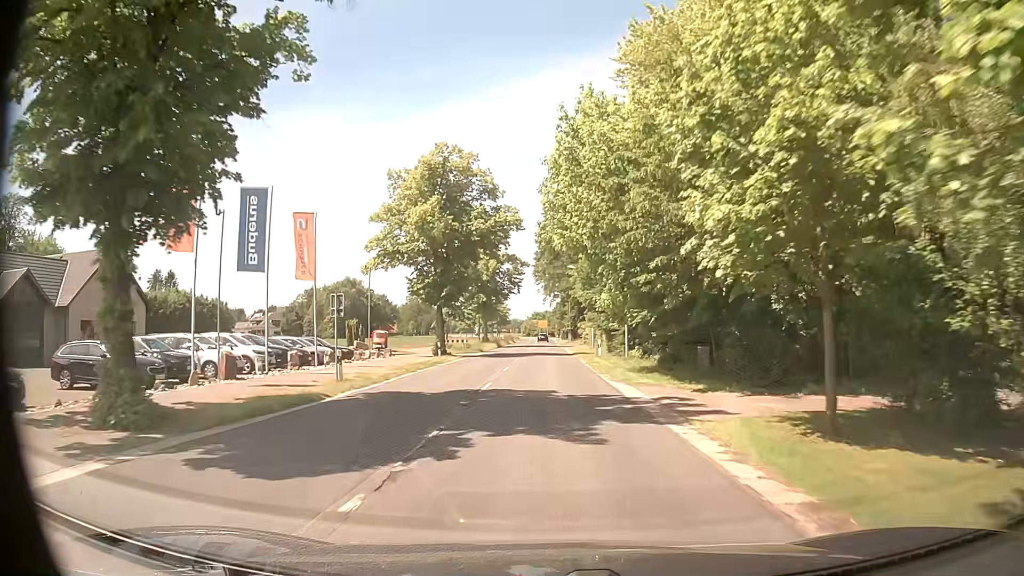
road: secondary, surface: asphalt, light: Day
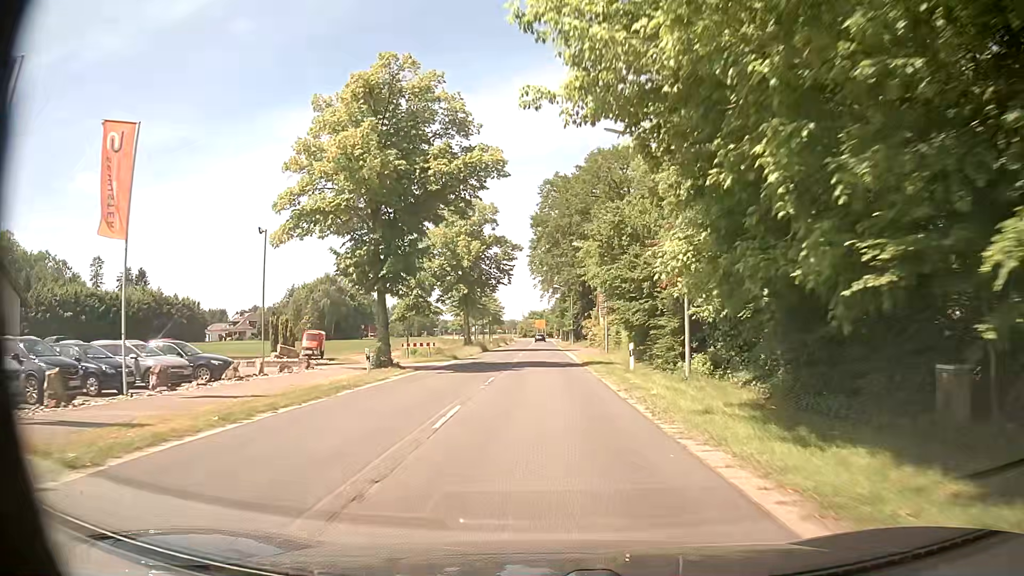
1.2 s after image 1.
(-0.1, +15.3) m; 0°
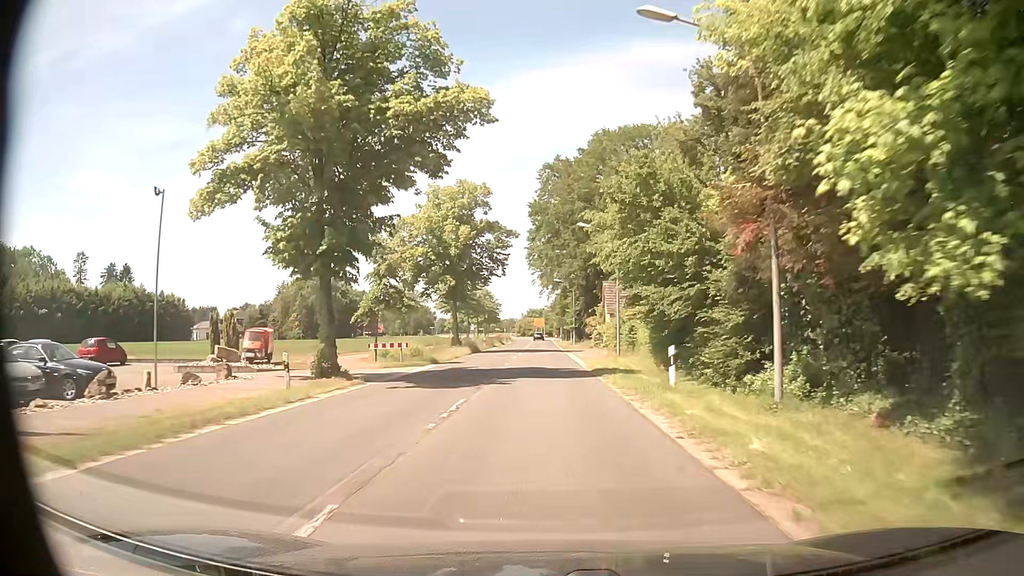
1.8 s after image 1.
(0.0, +7.6) m; 0°
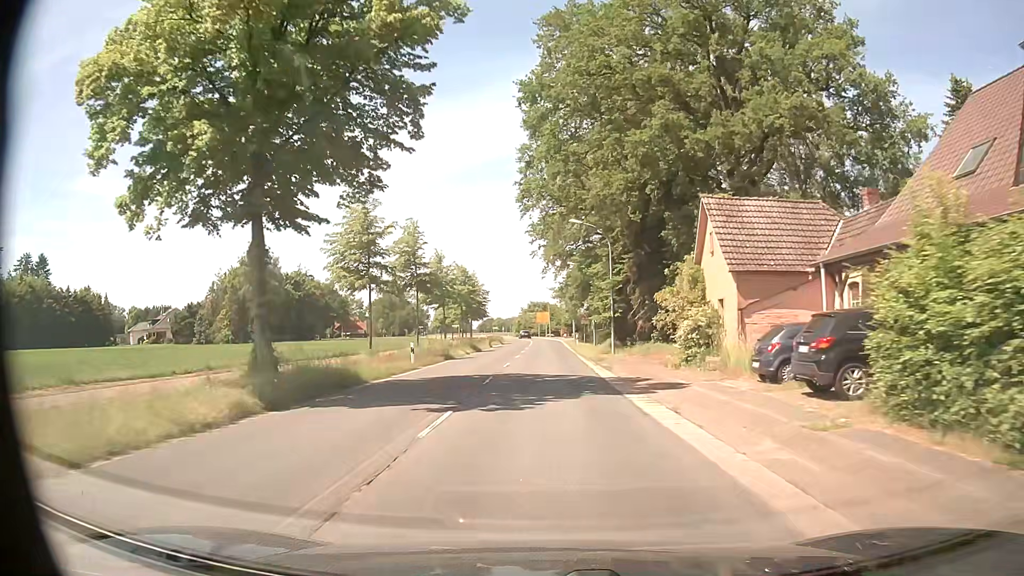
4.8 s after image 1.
(-0.2, +38.3) m; 0°
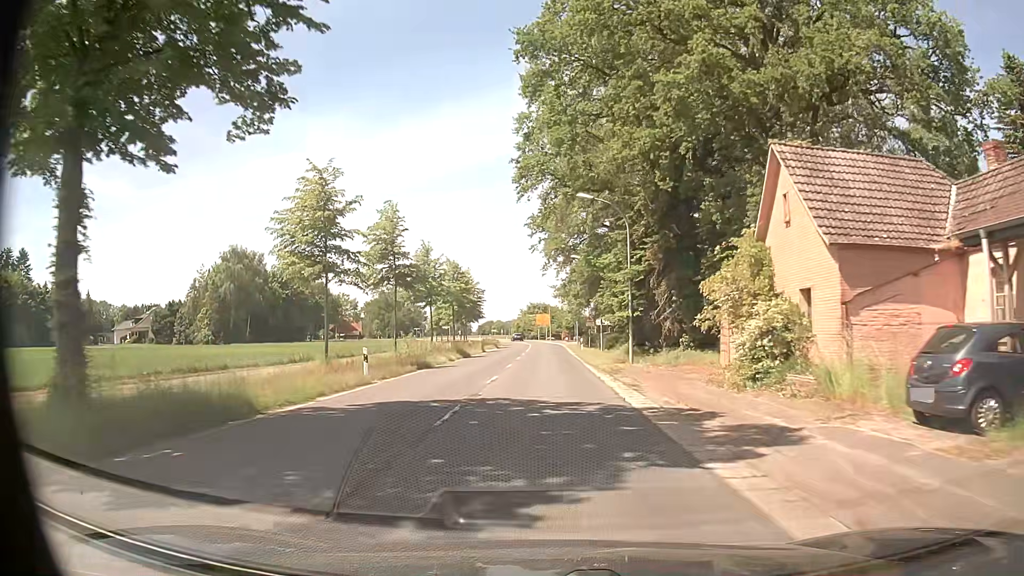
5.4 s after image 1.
(0.0, +7.7) m; 0°
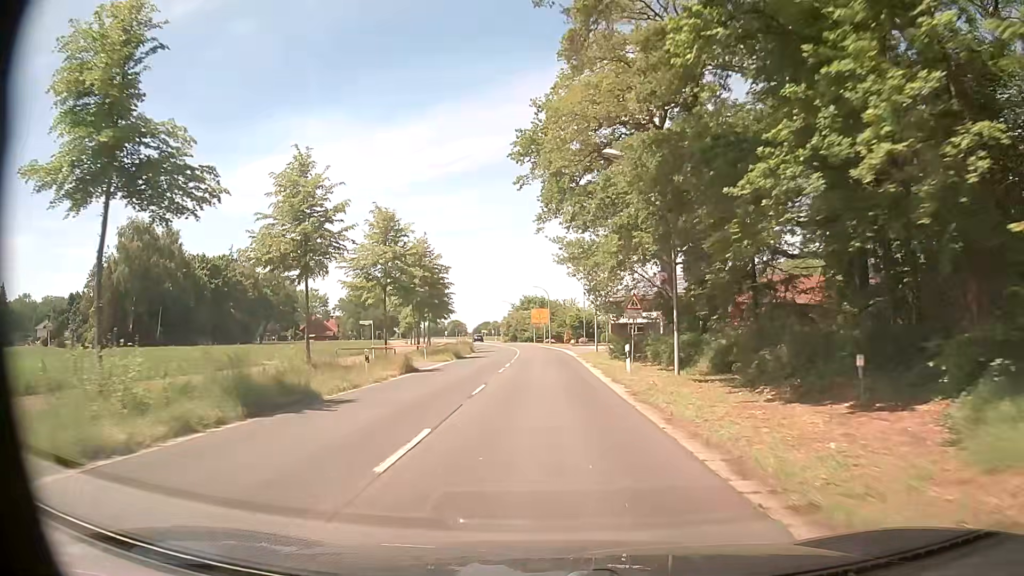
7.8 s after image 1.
(+0.1, +30.6) m; 0°
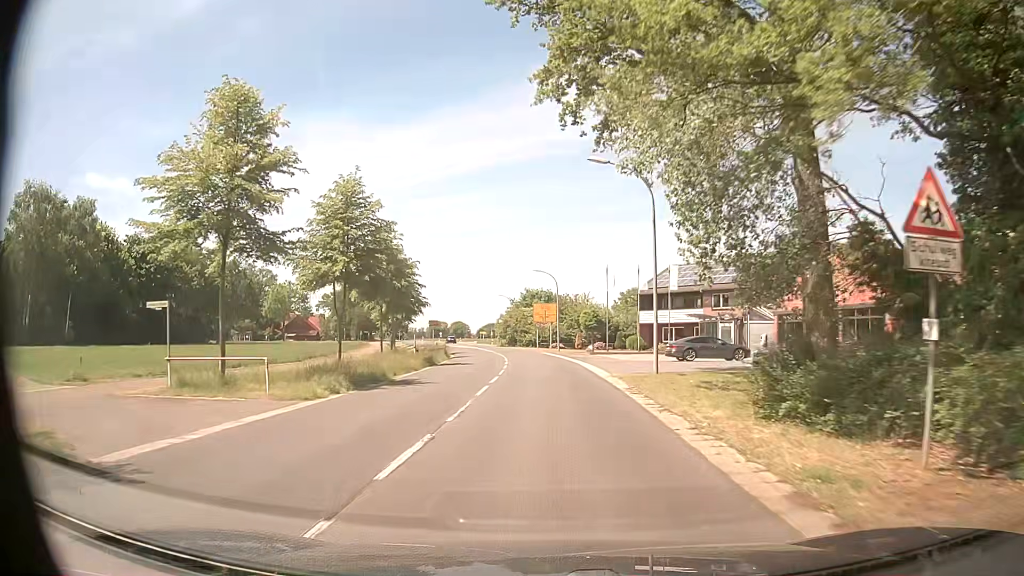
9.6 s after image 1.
(+0.1, +22.8) m; 0°
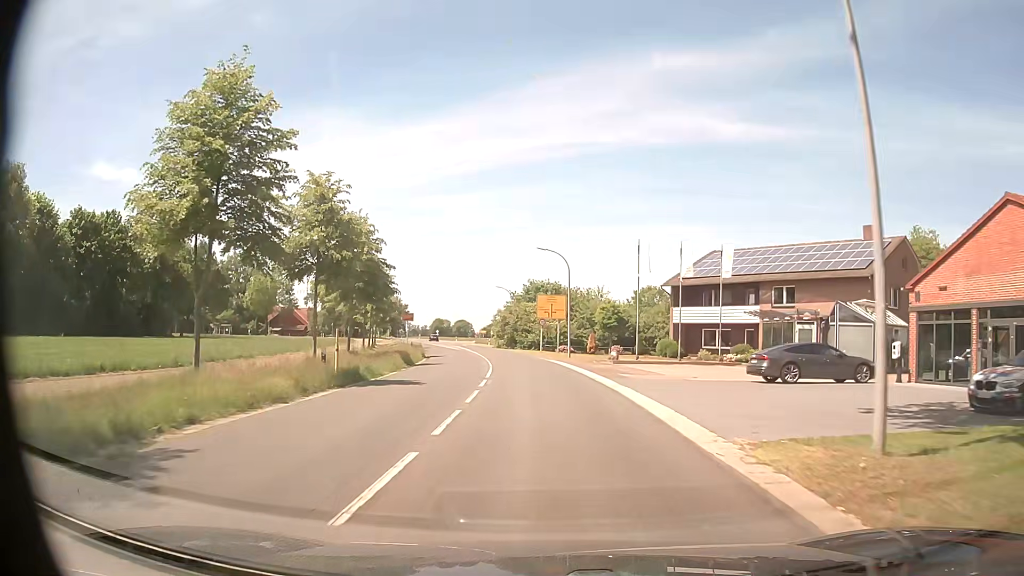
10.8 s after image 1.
(0.0, +15.2) m; 0°
(0, +10) (0, +20) (-1, +30) (-1, +40) (-2, +50) (-4, +60) (-5, +70) (-7, +80) (-9, +89) (-11, +99) m
